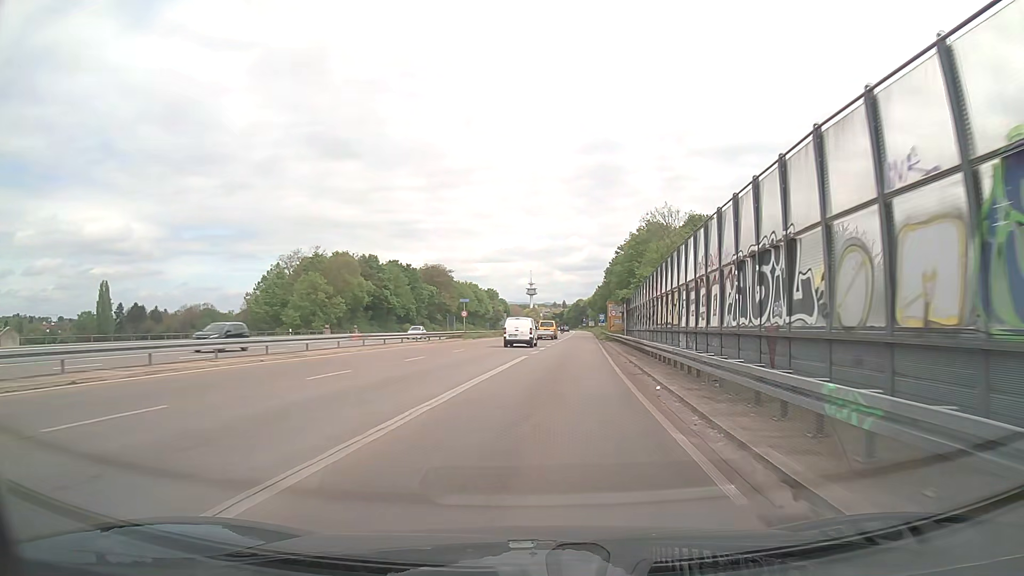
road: trunk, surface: asphalt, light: Day
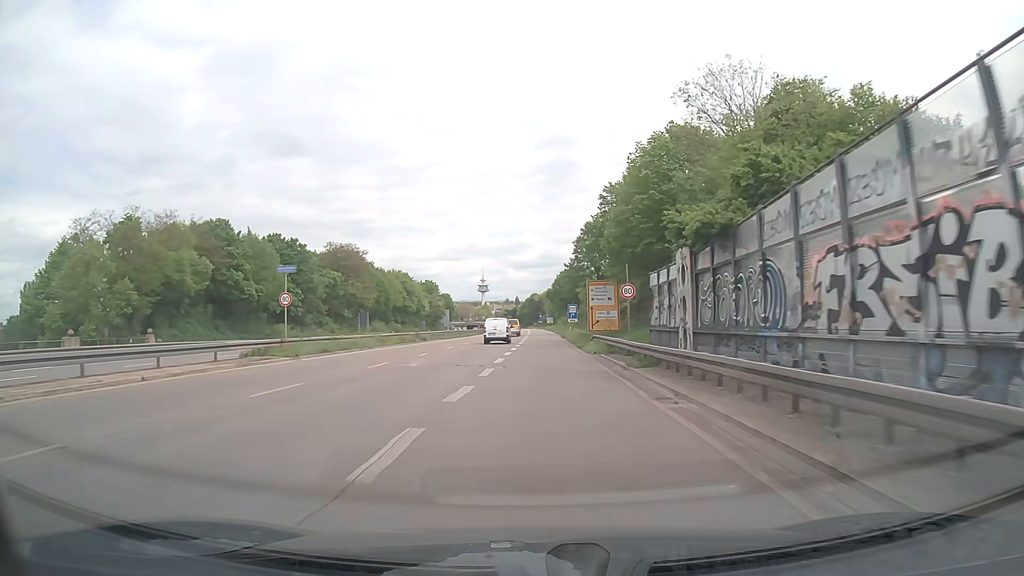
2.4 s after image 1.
(+2.3, +38.9) m; +4°
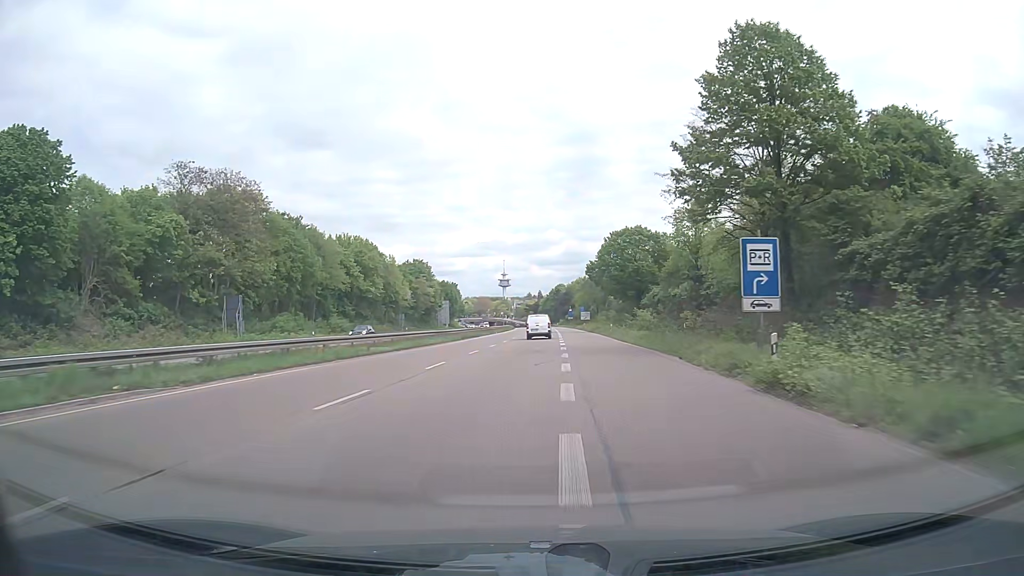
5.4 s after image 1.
(-0.8, +56.0) m; -2°
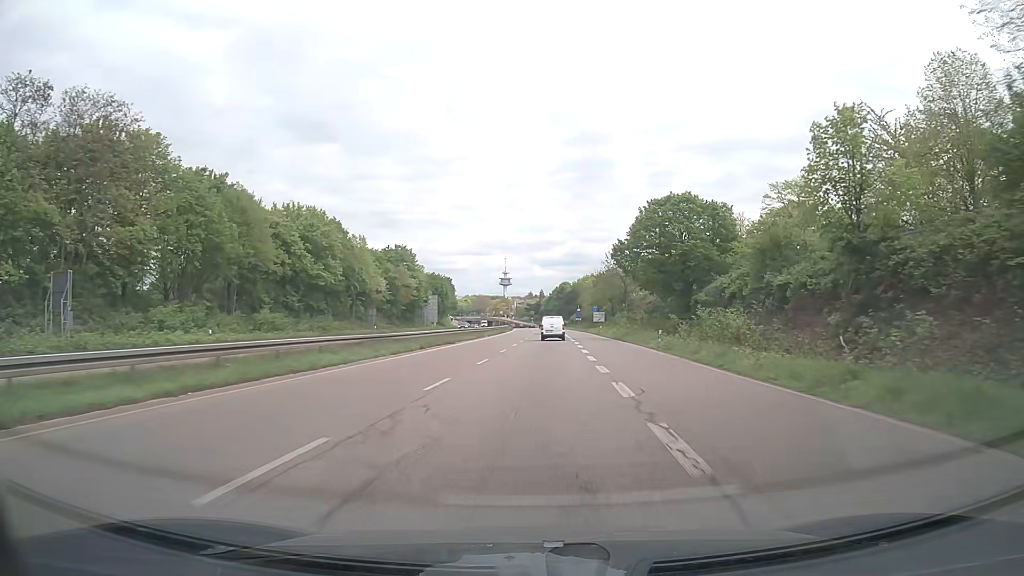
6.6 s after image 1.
(-0.1, +23.5) m; 0°
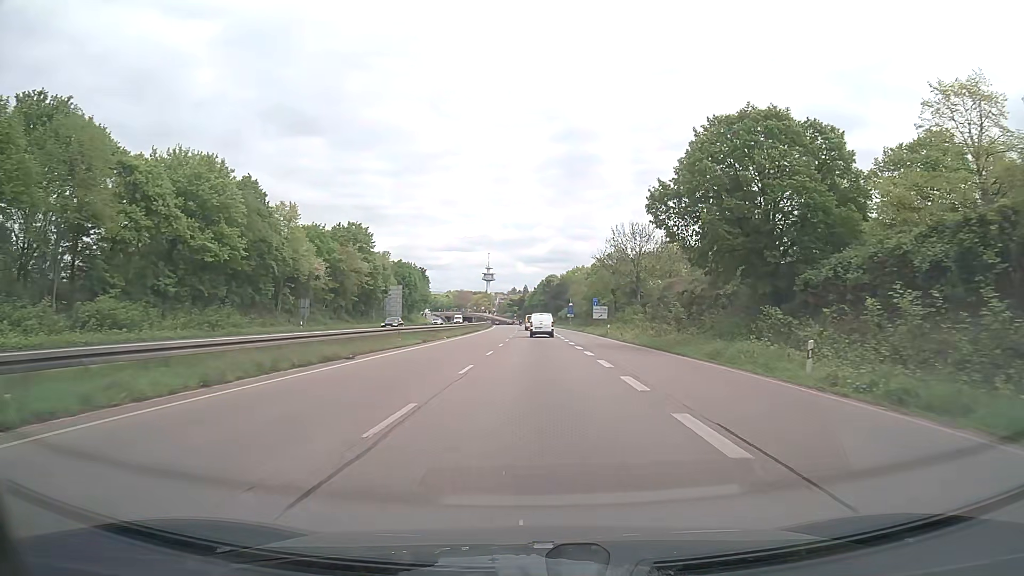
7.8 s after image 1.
(+0.3, +24.0) m; +2°
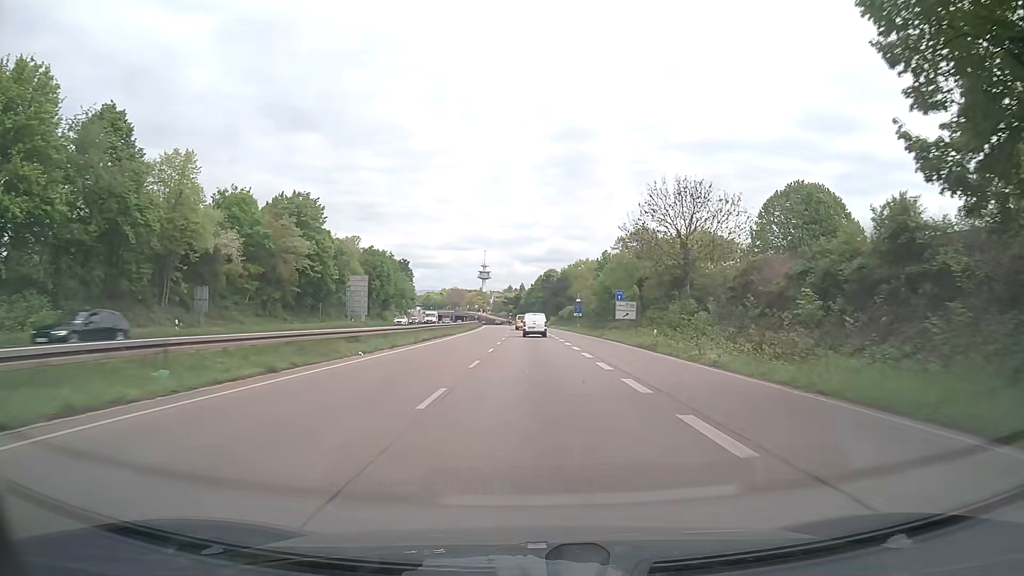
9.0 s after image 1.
(0.0, +24.3) m; 0°
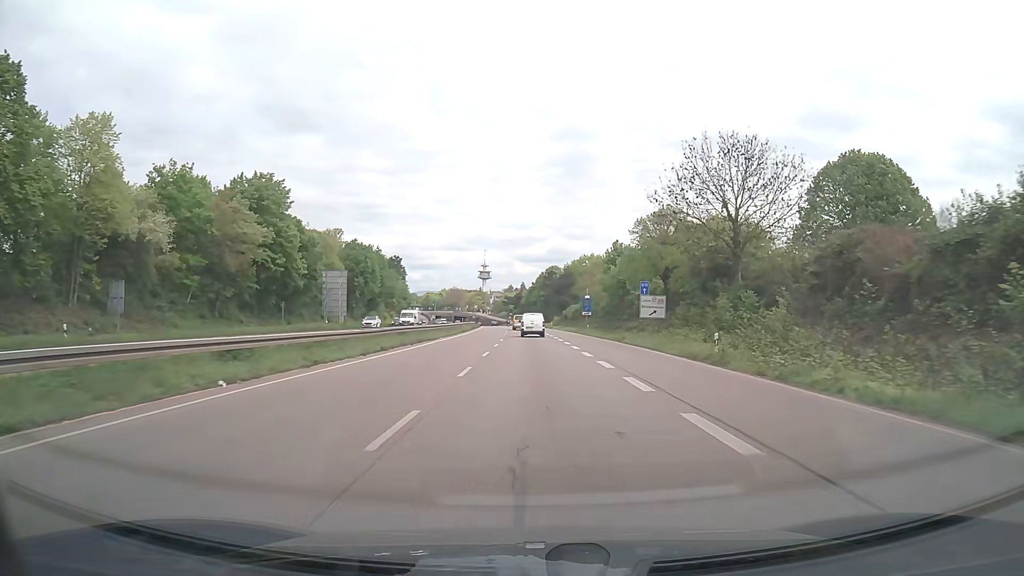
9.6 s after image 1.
(0.0, +12.2) m; 0°
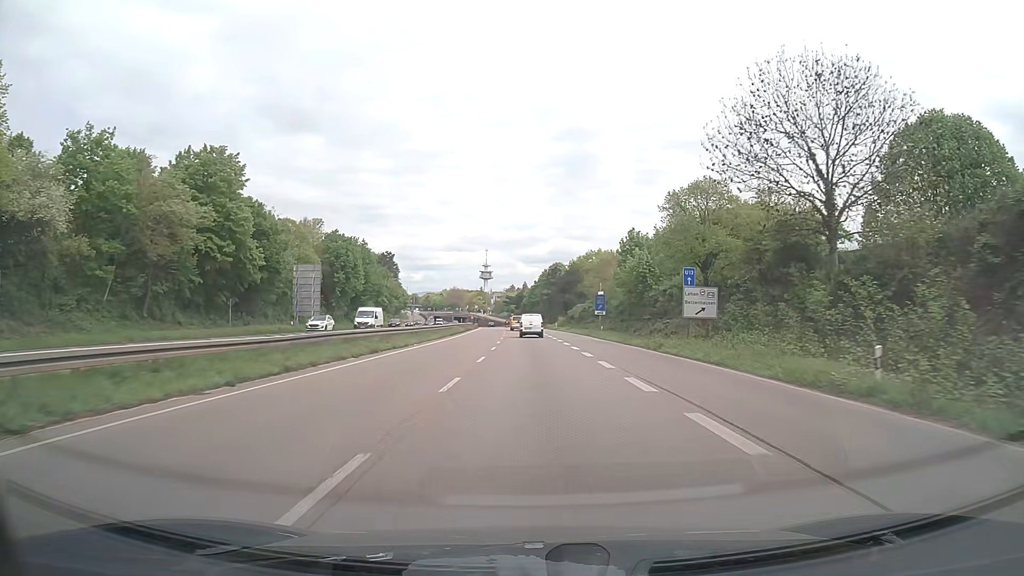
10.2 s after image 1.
(0.0, +12.3) m; 0°
(0, +10) (0, +20) (0, +30) (0, +40) (0, +50) (-1, +60) (-1, +70) (-1, +80) (-1, +90) (-2, +100) m
